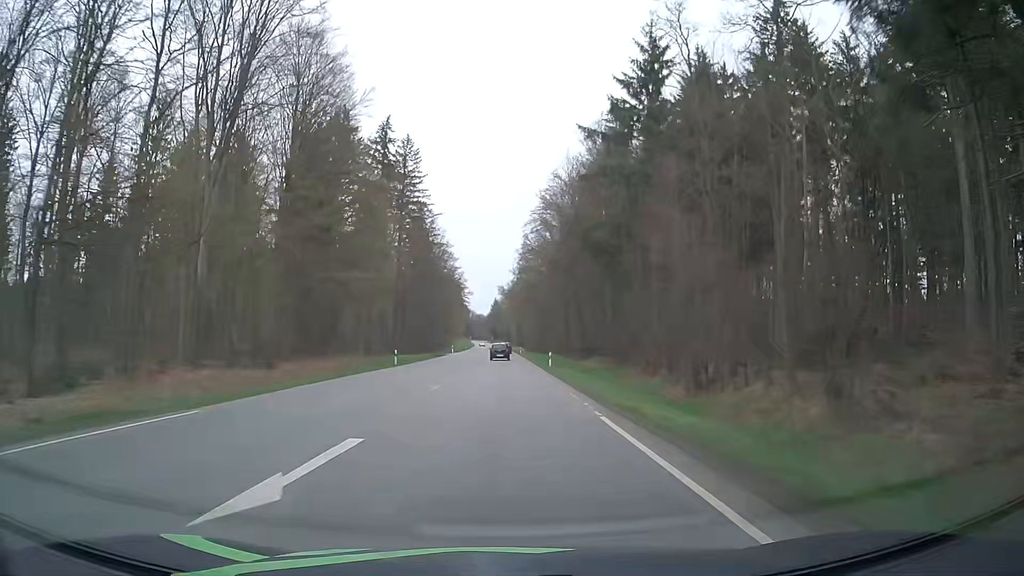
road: secondary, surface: asphalt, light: Day
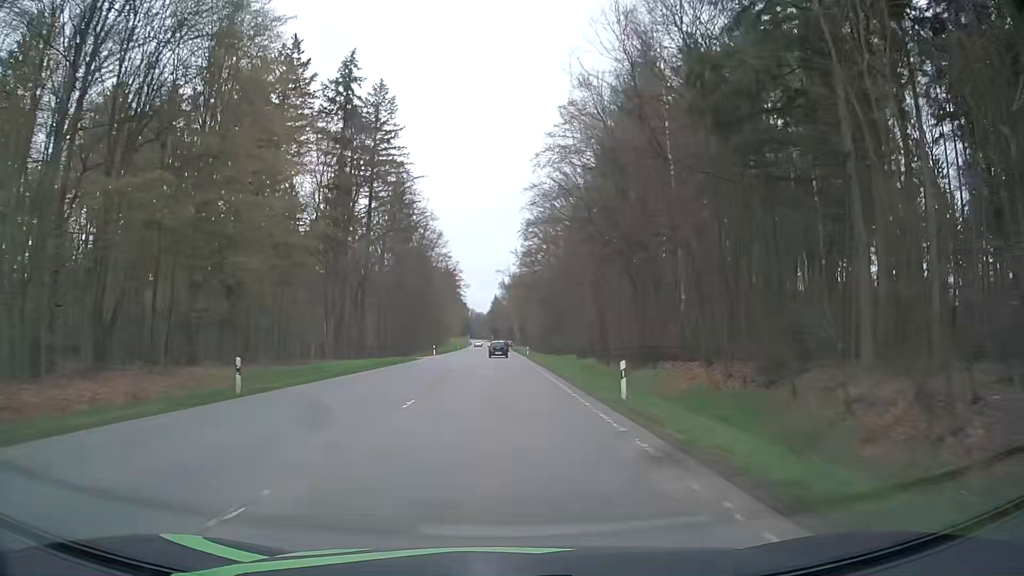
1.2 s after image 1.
(0.0, +28.0) m; 0°
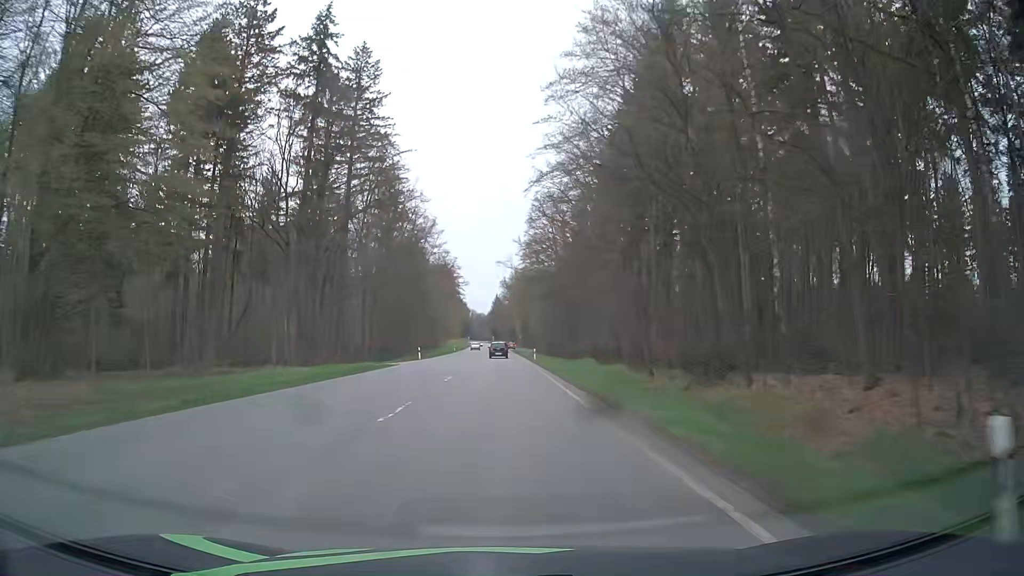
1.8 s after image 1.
(0.0, +14.2) m; 0°
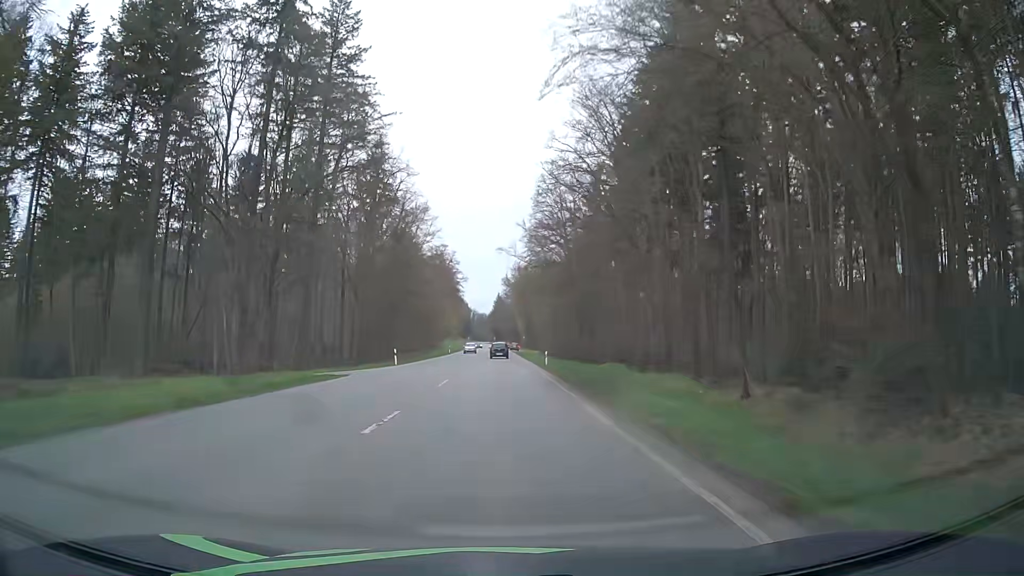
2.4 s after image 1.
(-0.1, +14.3) m; 0°
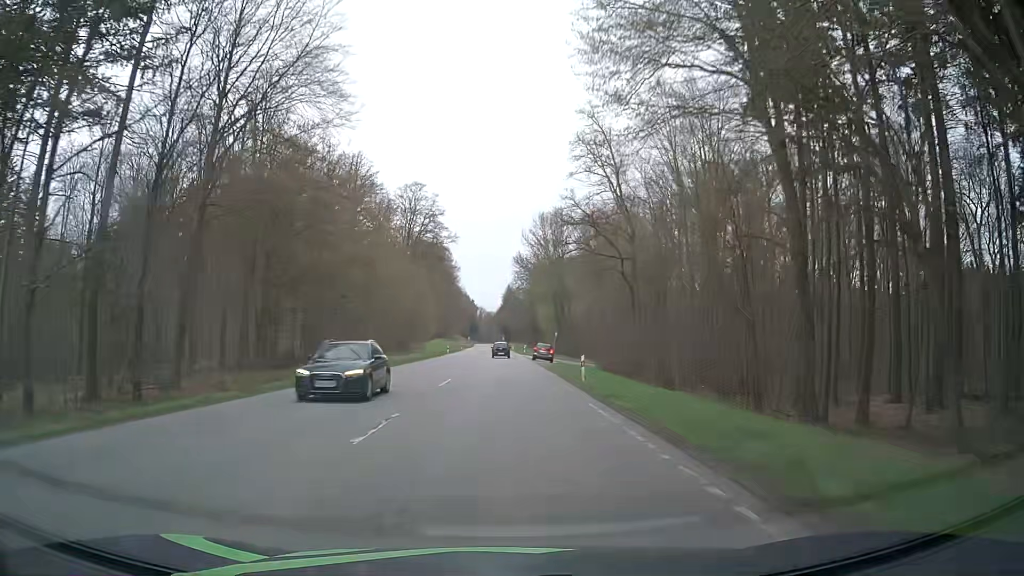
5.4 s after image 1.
(-0.6, +73.1) m; -1°
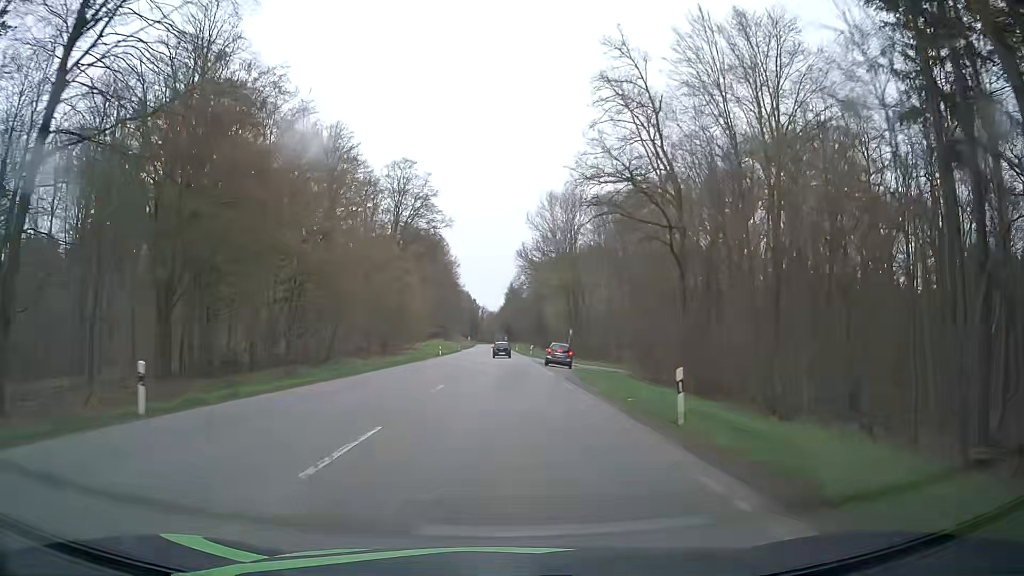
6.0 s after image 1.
(-0.1, +14.9) m; 0°
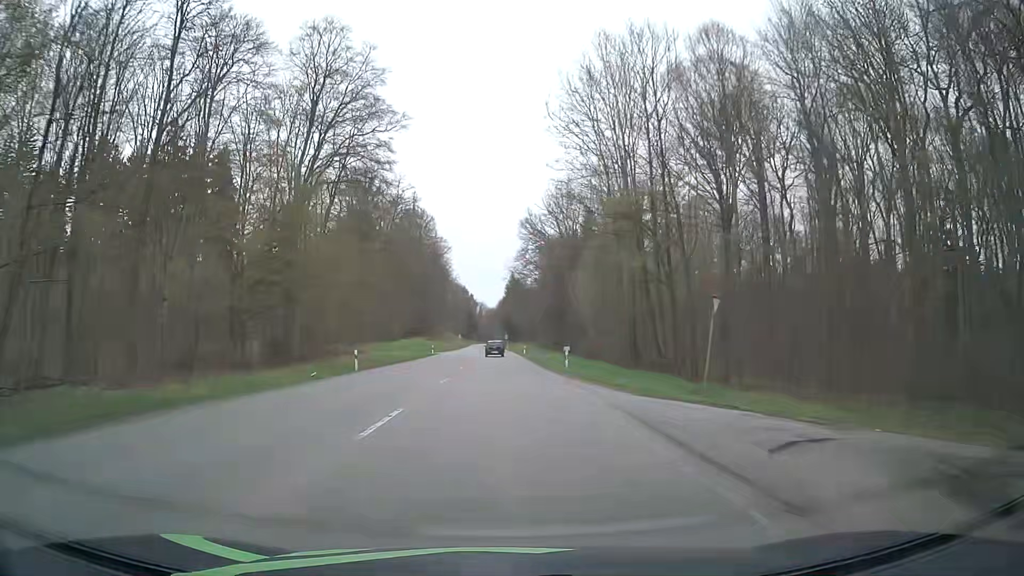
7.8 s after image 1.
(-0.1, +44.9) m; 0°
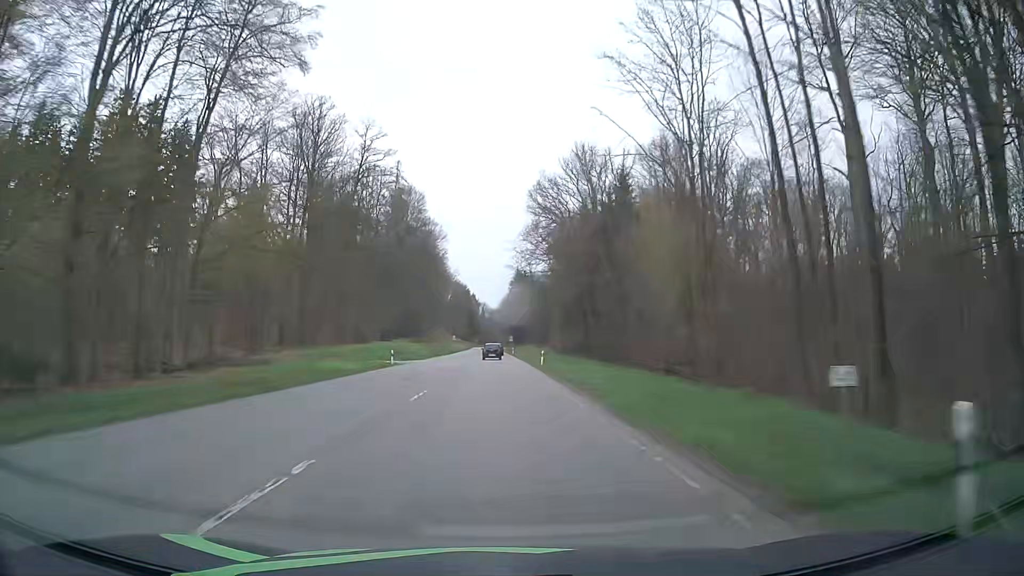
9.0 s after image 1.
(-0.1, +30.0) m; 0°
(0, +10) (0, +20) (0, +30) (0, +40) (0, +50) (-1, +60) (-1, +70) (-1, +80) (-1, +90) (-2, +100) m
